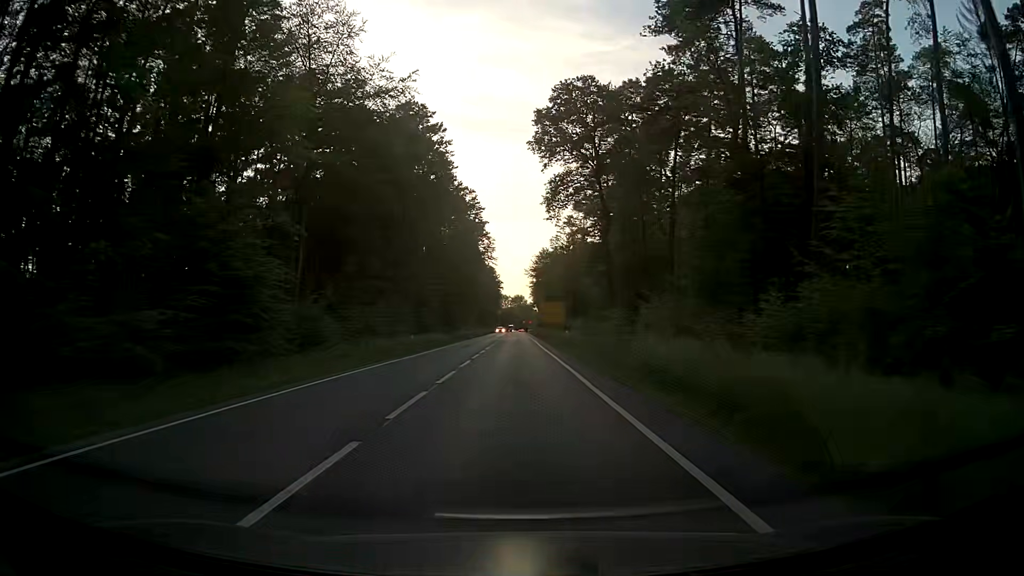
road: primary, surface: asphalt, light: Day
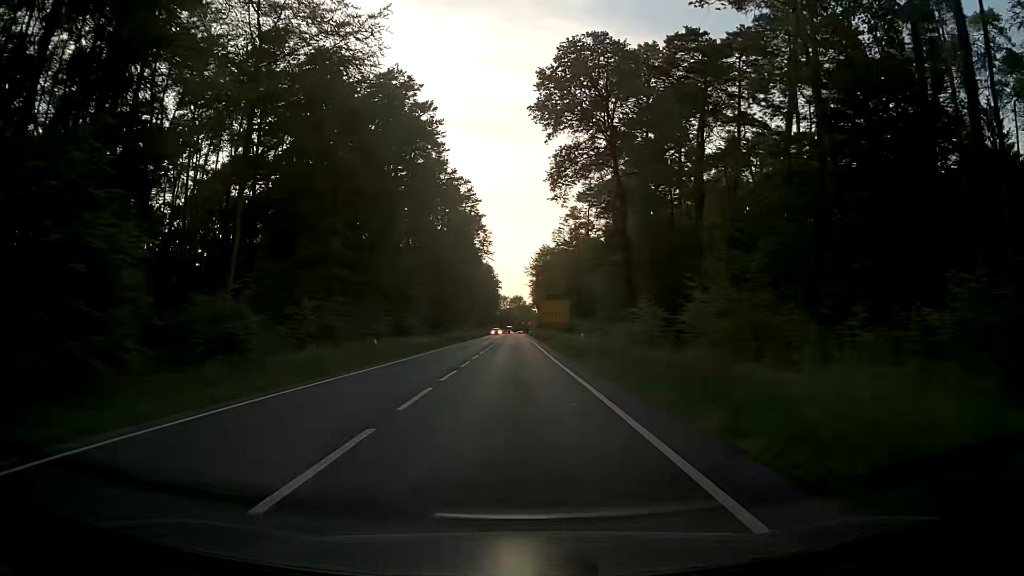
(0.0, +11.3) m; -1°
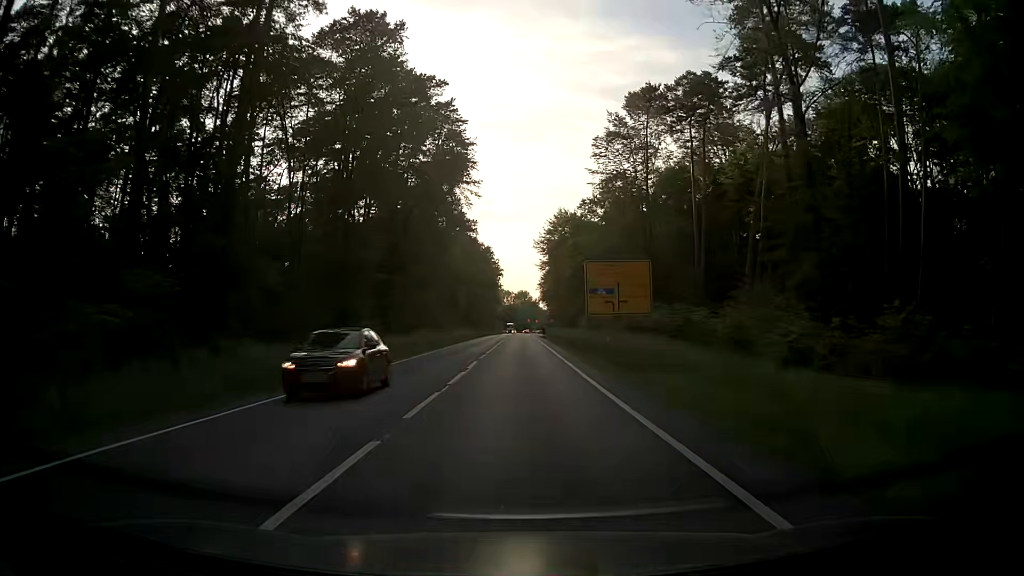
(+0.1, +56.4) m; 0°
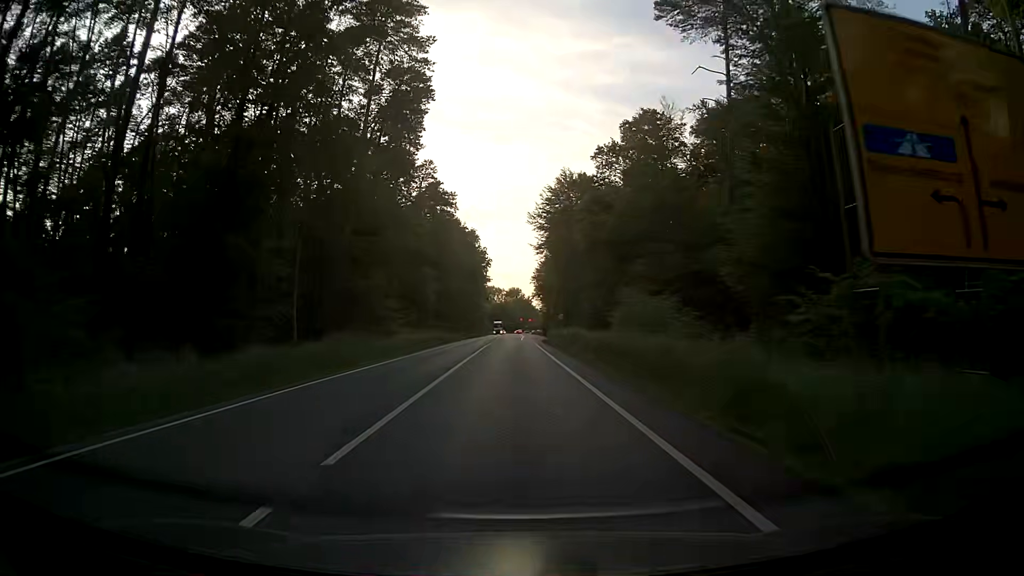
(+0.1, +33.9) m; 0°
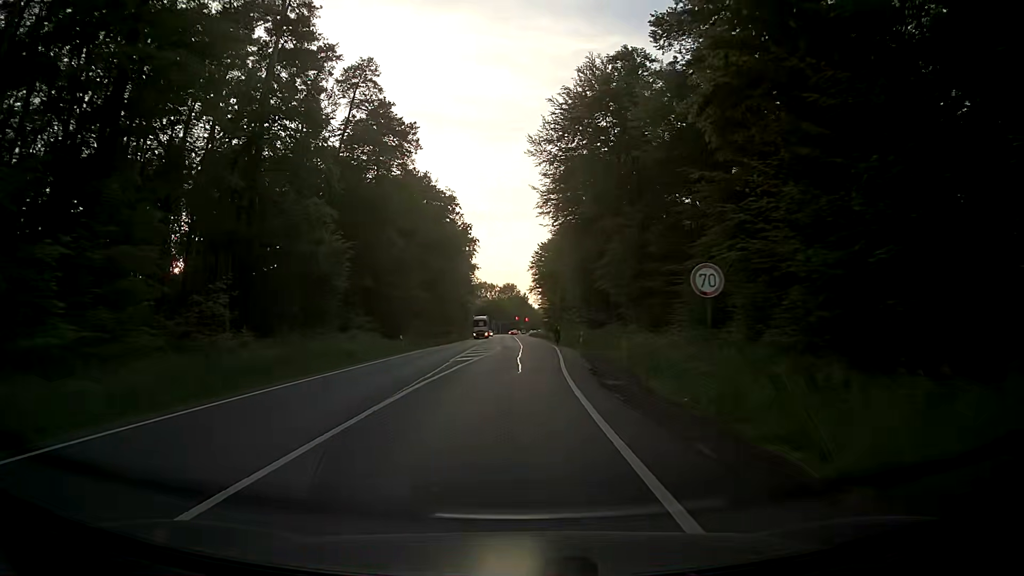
(+0.8, +45.2) m; +1°
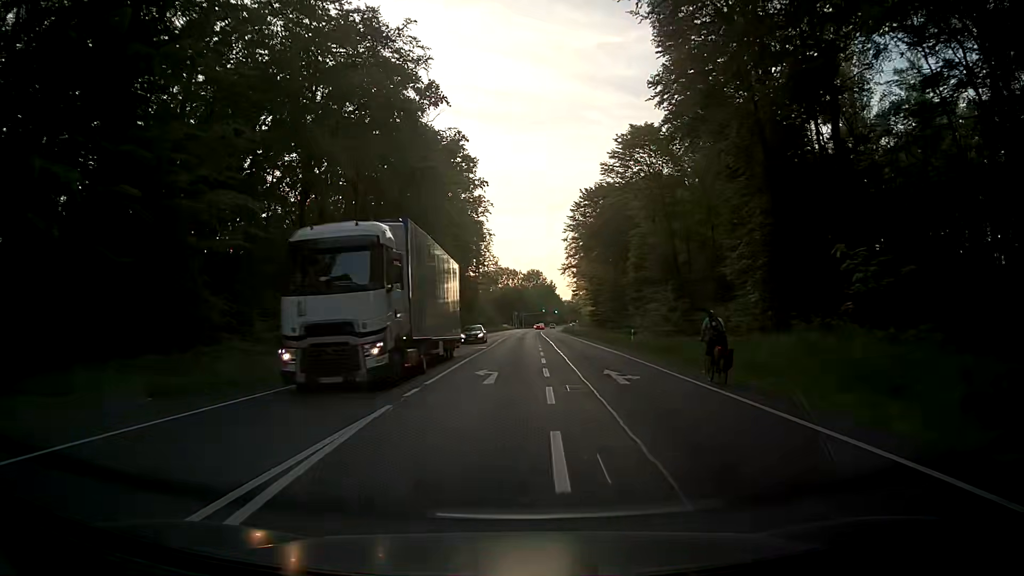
(-0.5, +56.5) m; -2°
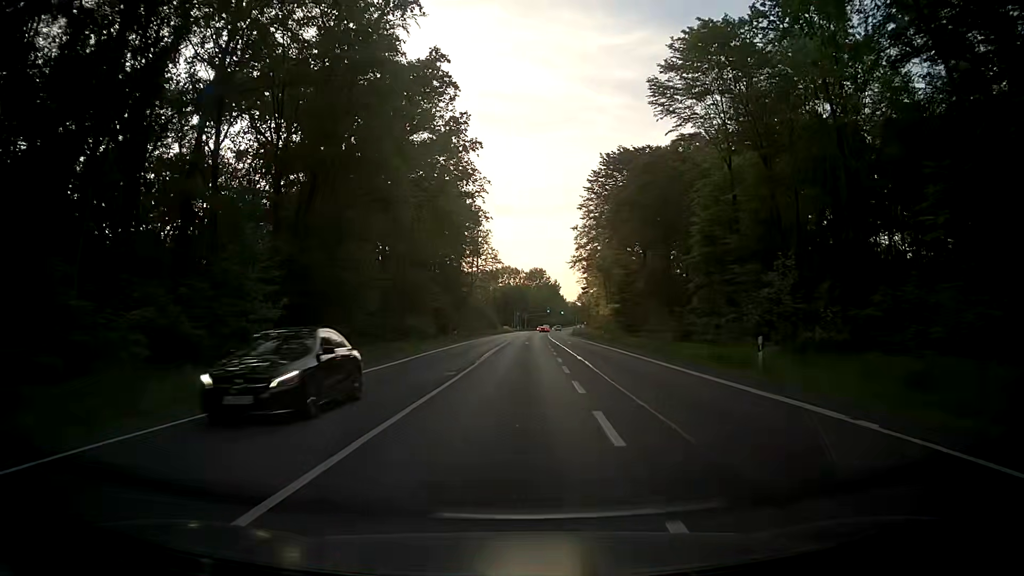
(0.0, +22.3) m; +1°
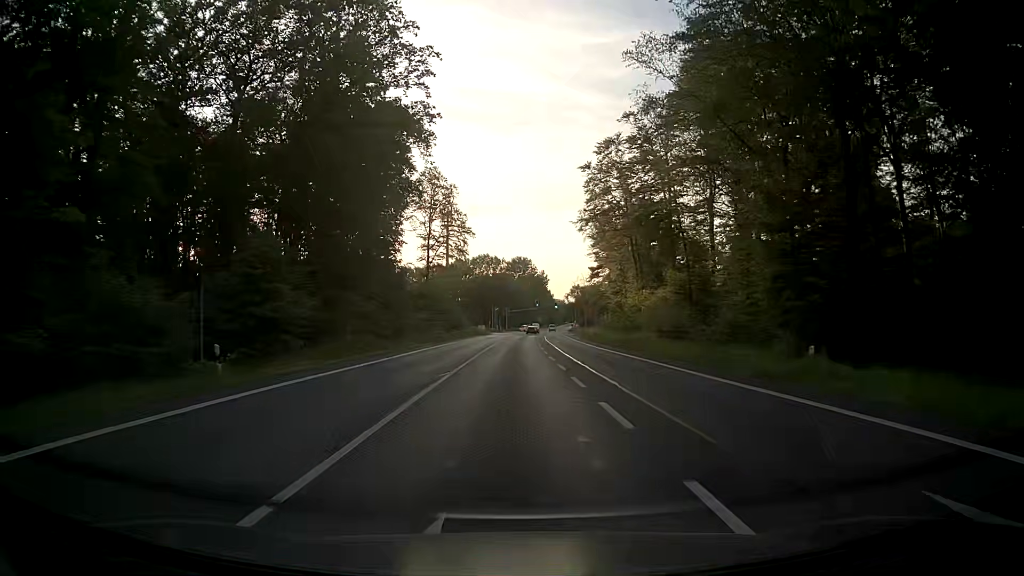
(+0.2, +53.3) m; +1°
(0, +10) (0, +20) (0, +30) (0, +40) (0, +50) (0, +60) (0, +70) (0, +80) (+1, +90) (+1, +100) m
